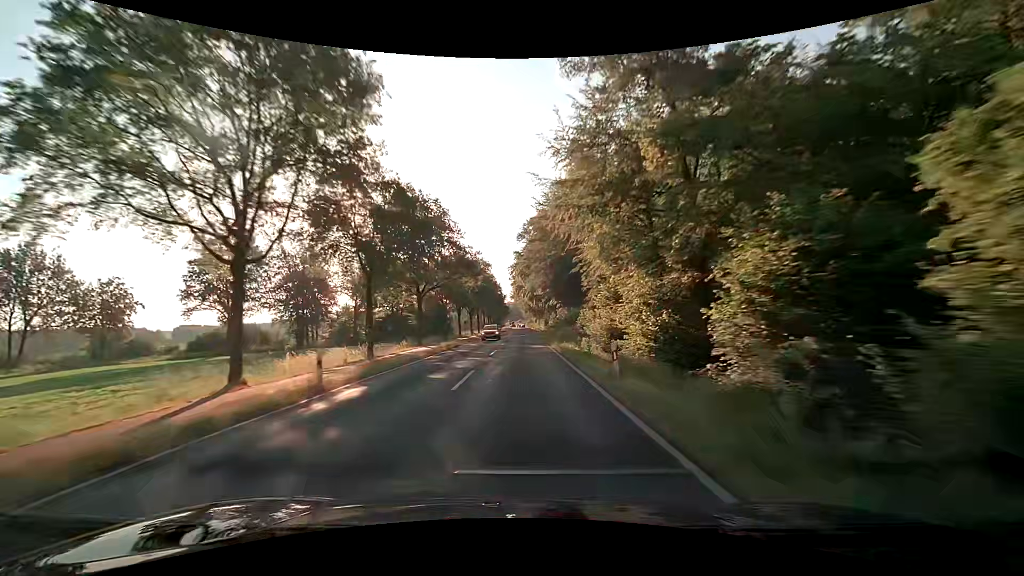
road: secondary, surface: asphalt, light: Day
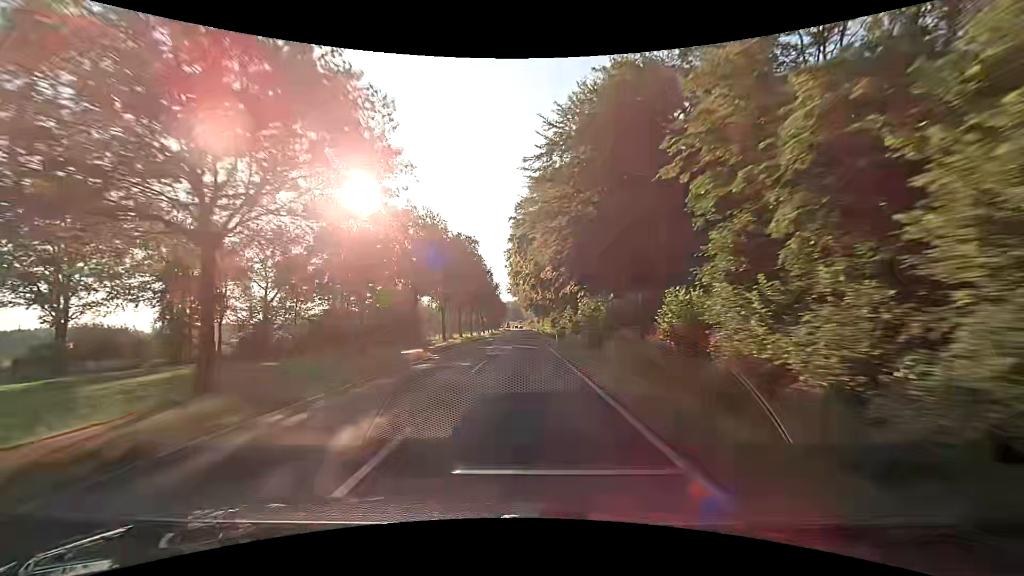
(+0.1, +31.7) m; 0°
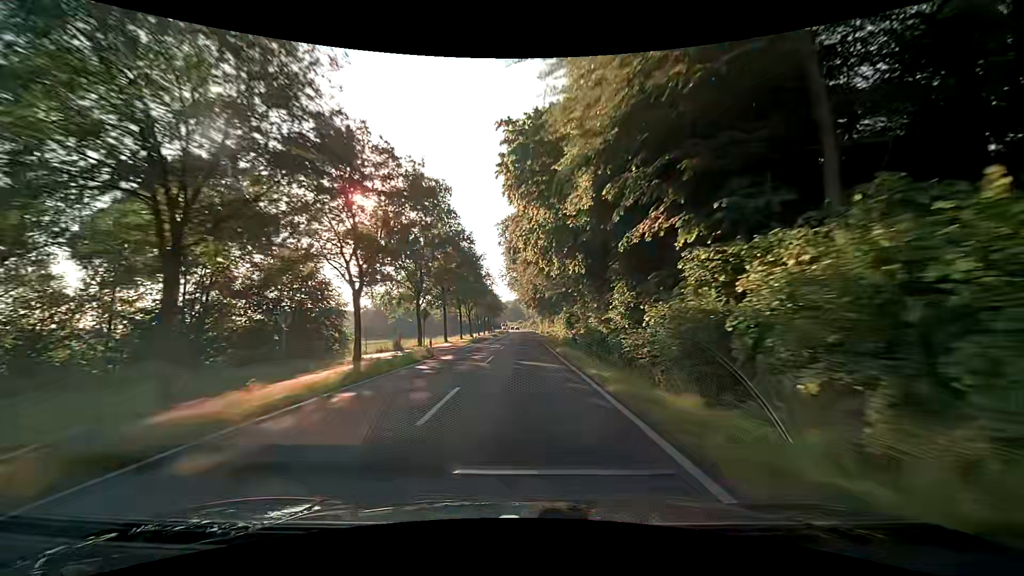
(-0.2, +31.7) m; 0°
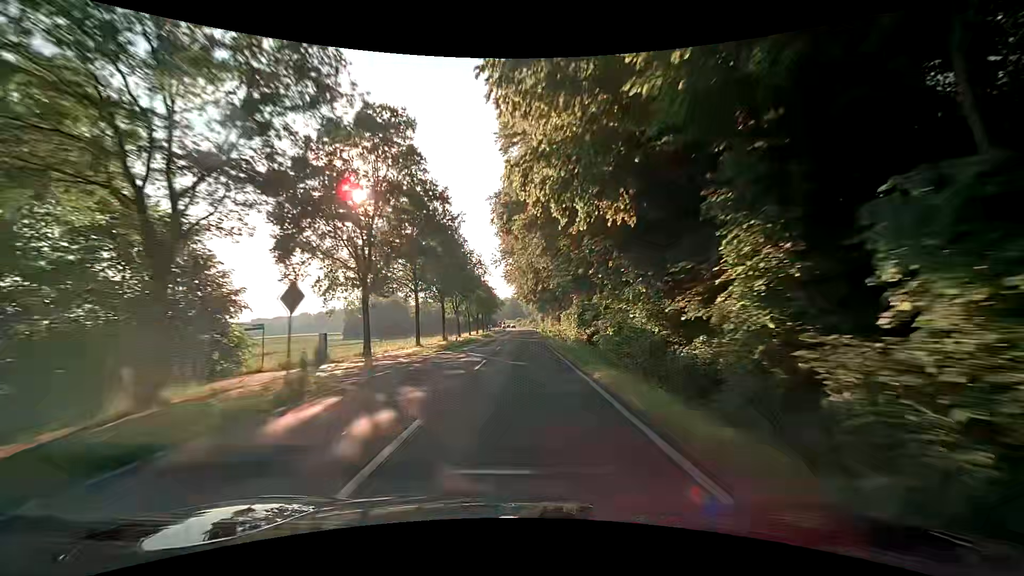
(-0.1, +15.8) m; 0°
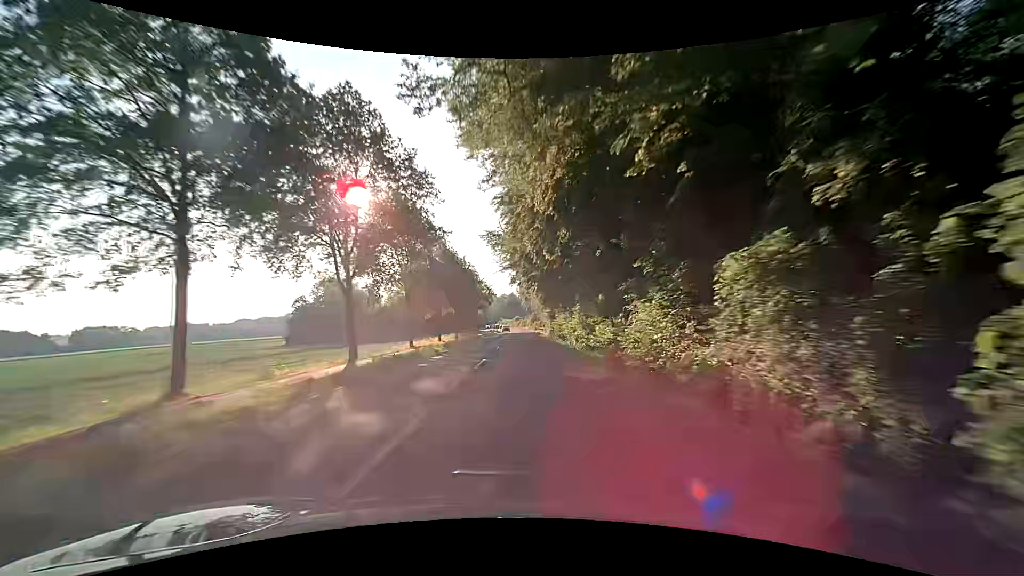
(0.0, +47.5) m; 0°
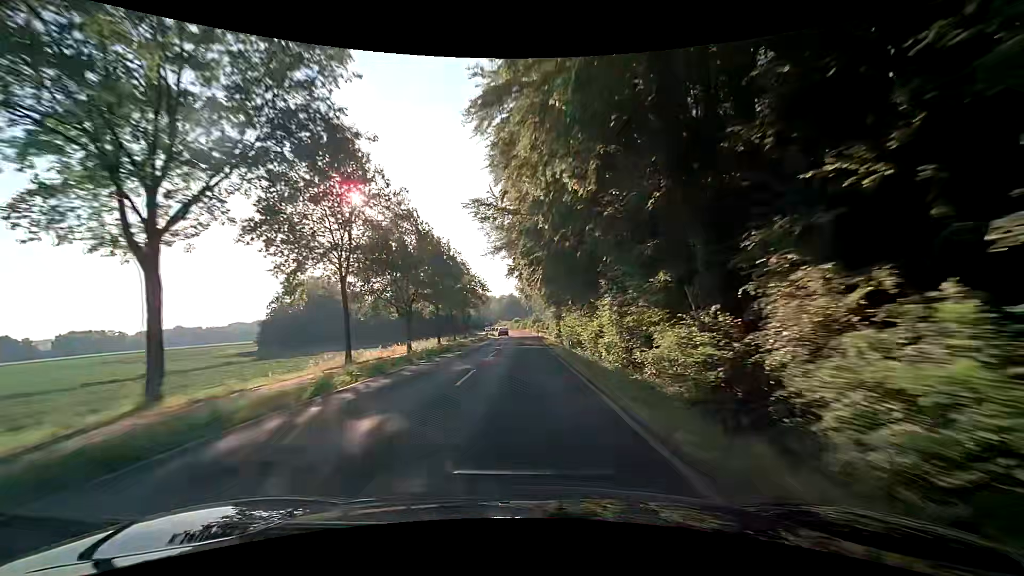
(+0.1, +15.8) m; 0°
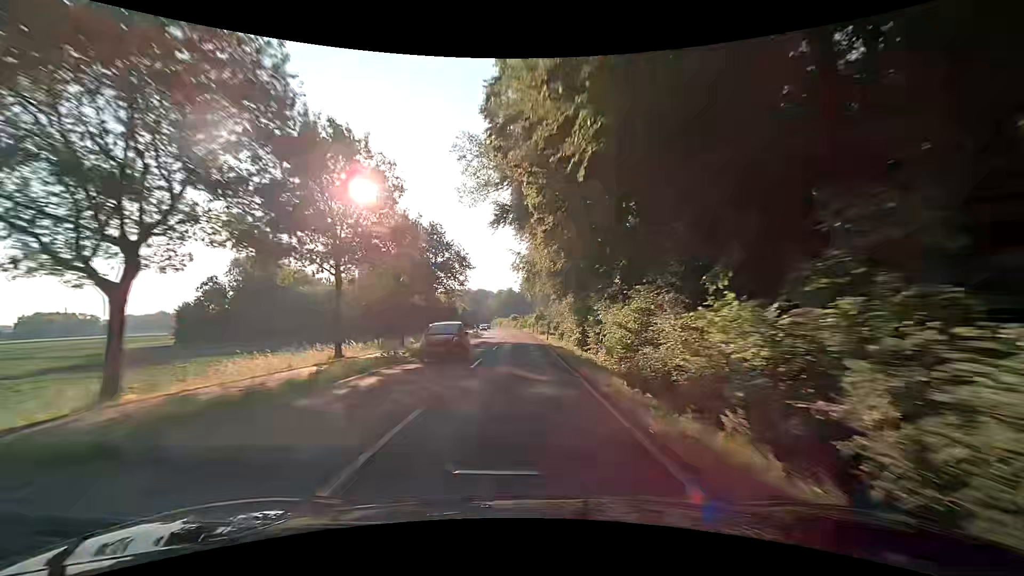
(-0.1, +31.7) m; 0°
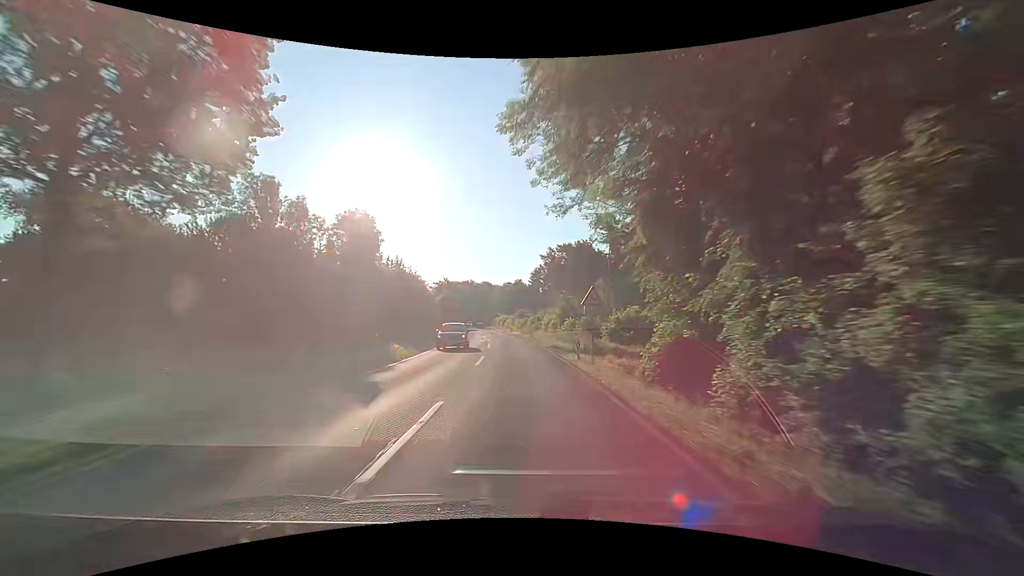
(-0.5, +47.4) m; -1°
